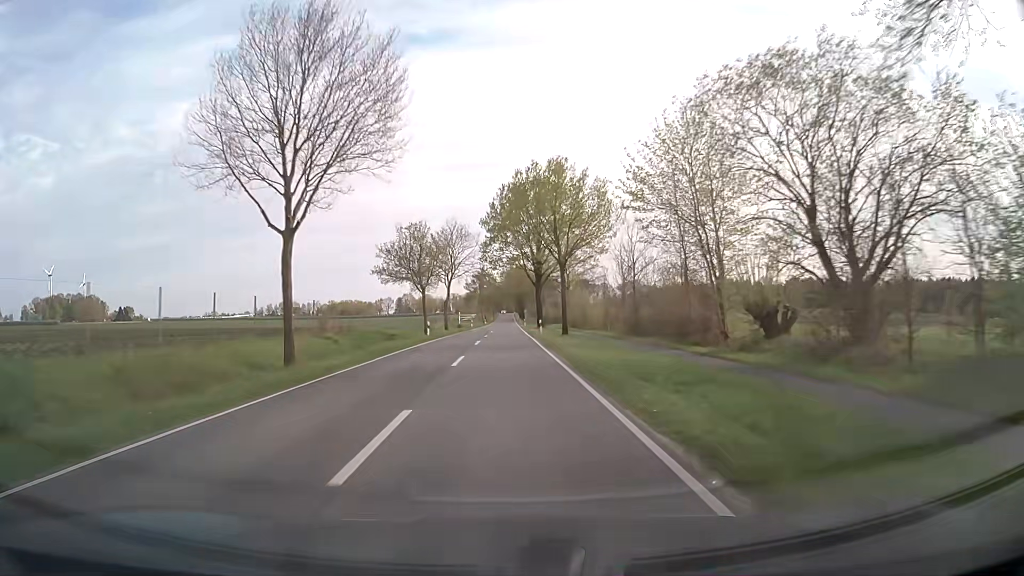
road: secondary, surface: asphalt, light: Day
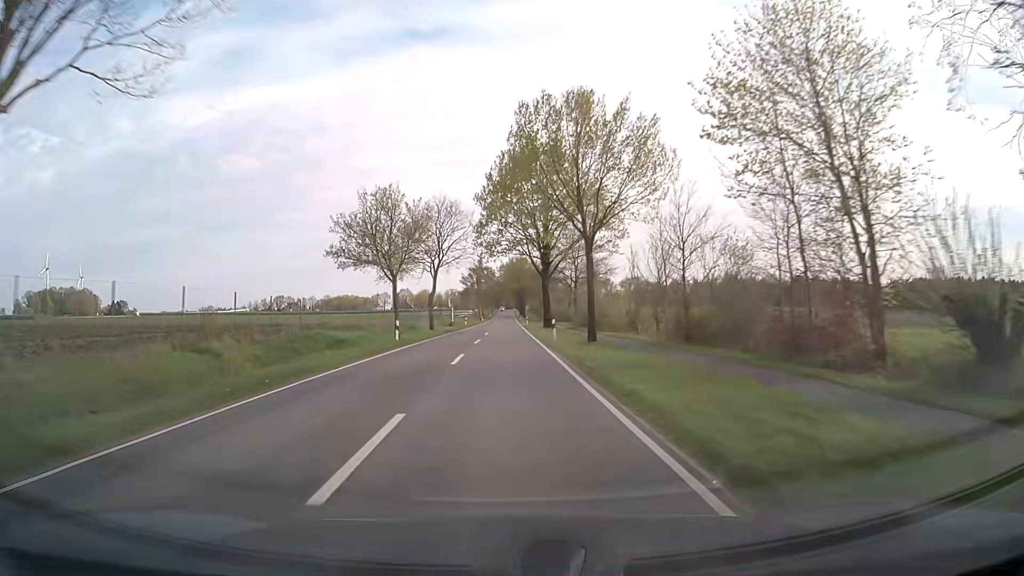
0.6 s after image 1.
(0.0, +12.6) m; 0°
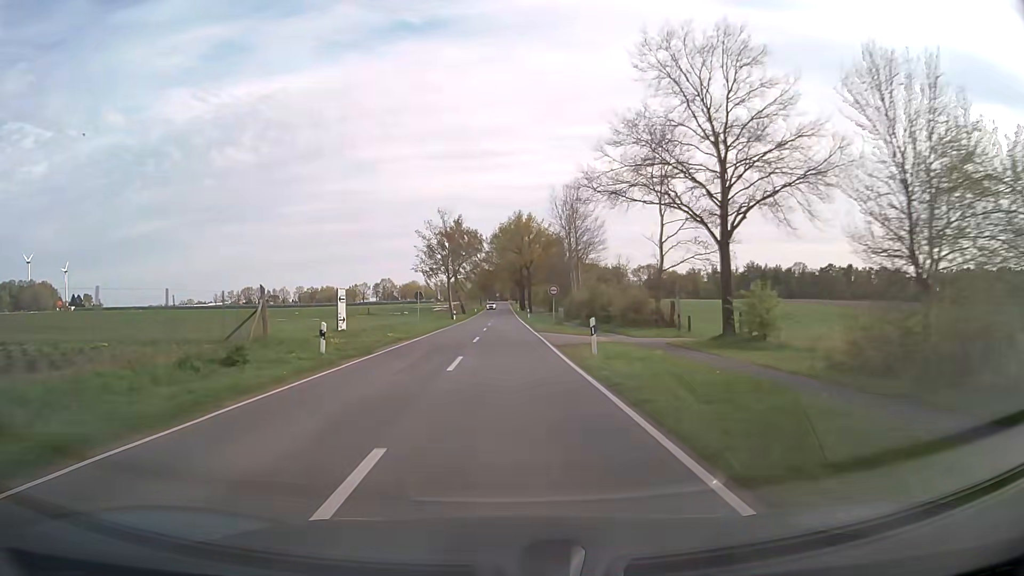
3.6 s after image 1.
(+0.1, +63.2) m; +1°
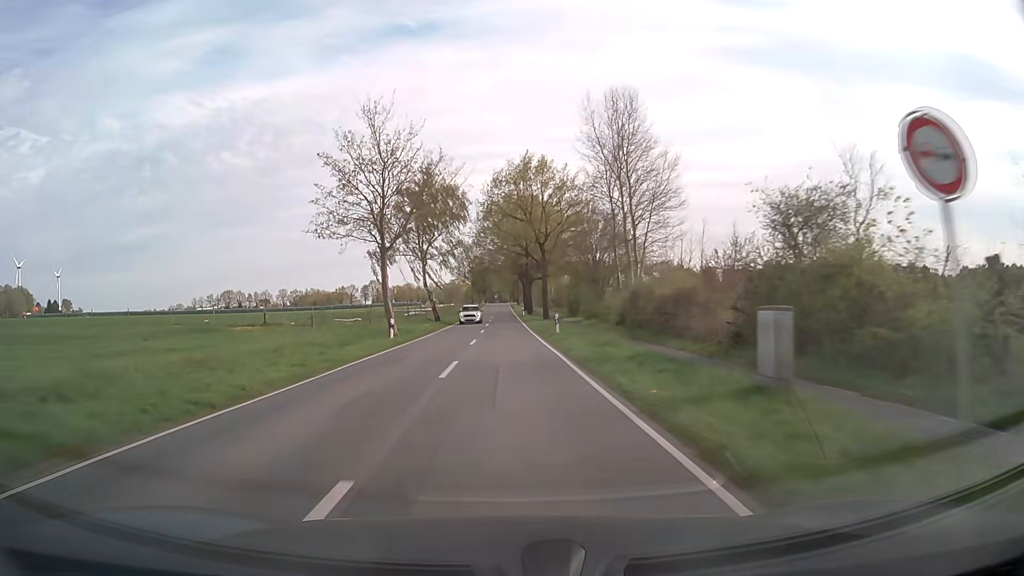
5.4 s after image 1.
(-0.2, +37.9) m; 0°
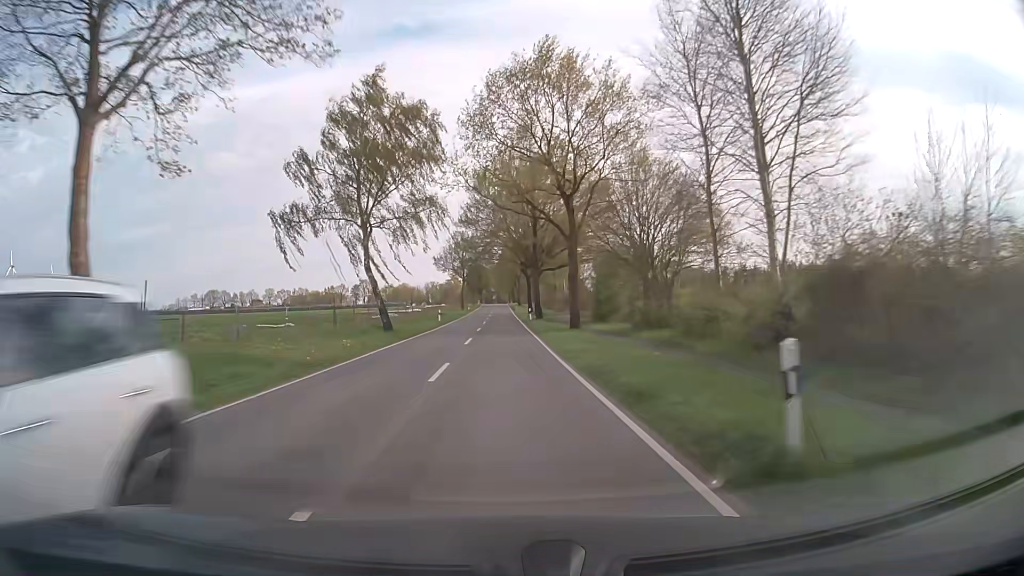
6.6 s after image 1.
(0.0, +25.1) m; 0°
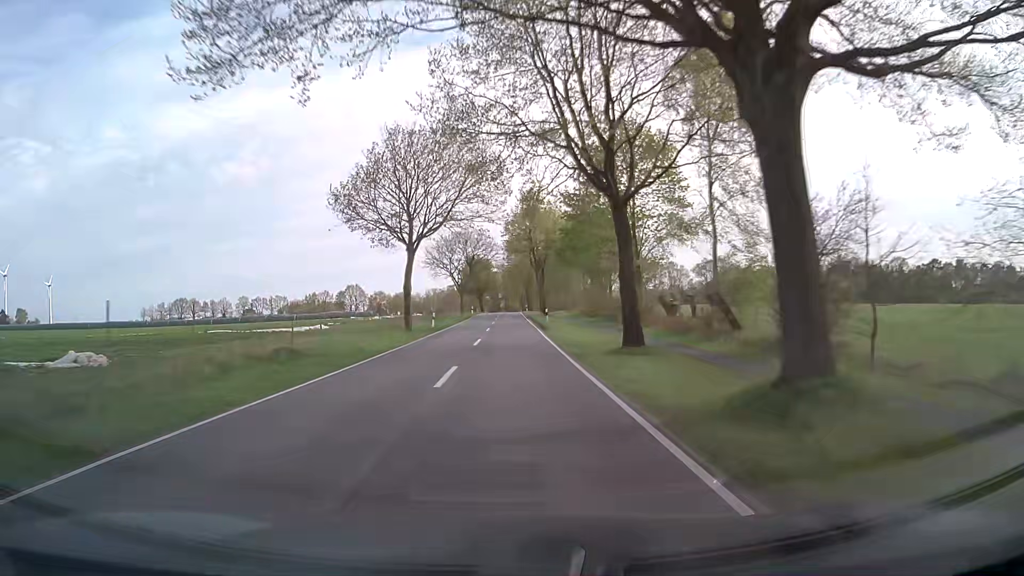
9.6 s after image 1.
(-0.4, +61.5) m; -1°
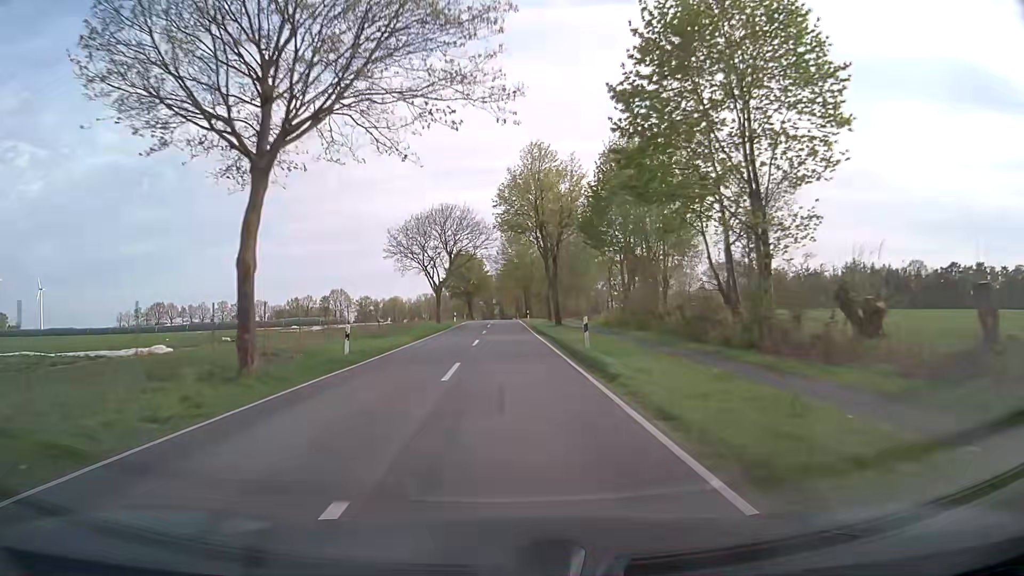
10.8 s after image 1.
(+0.1, +23.0) m; +1°
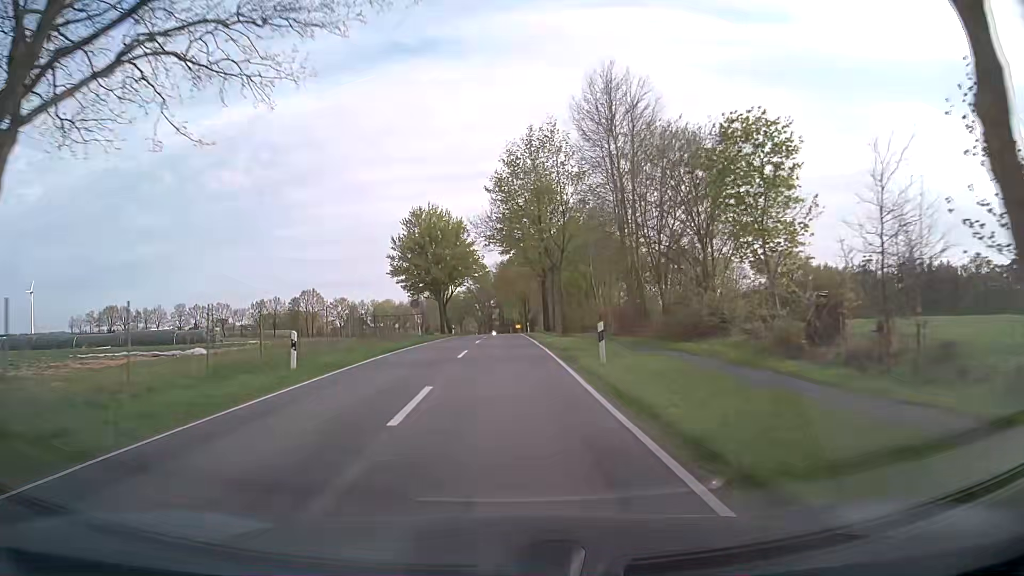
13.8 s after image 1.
(+0.1, +52.5) m; 0°
(0, +10) (0, +20) (0, +30) (0, +40) (0, +50) (0, +60) (0, +70) (0, +80) (0, +90) (0, +100) m
